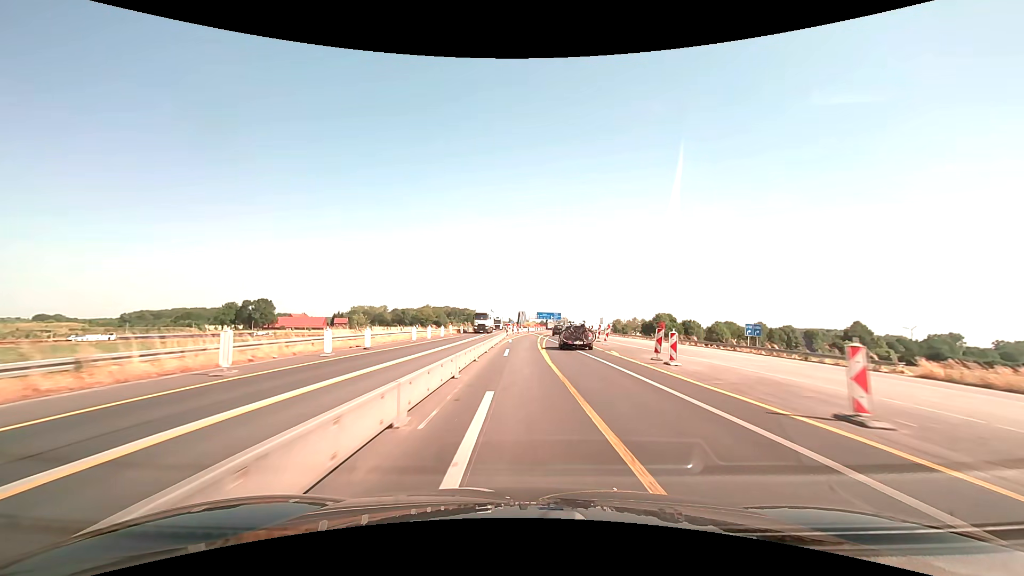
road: motorway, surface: asphalt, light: Day
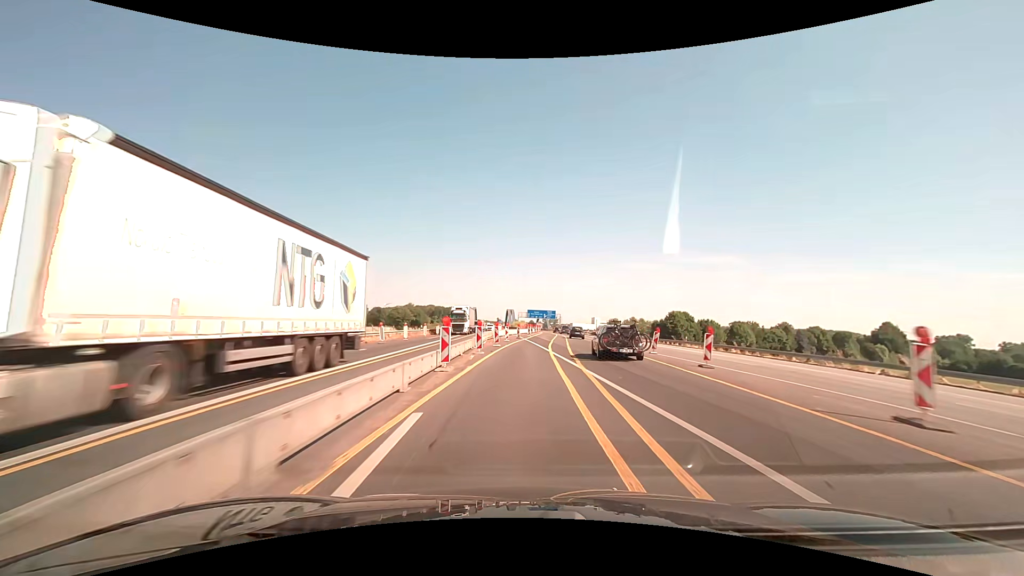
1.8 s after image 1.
(+0.3, +38.1) m; +1°
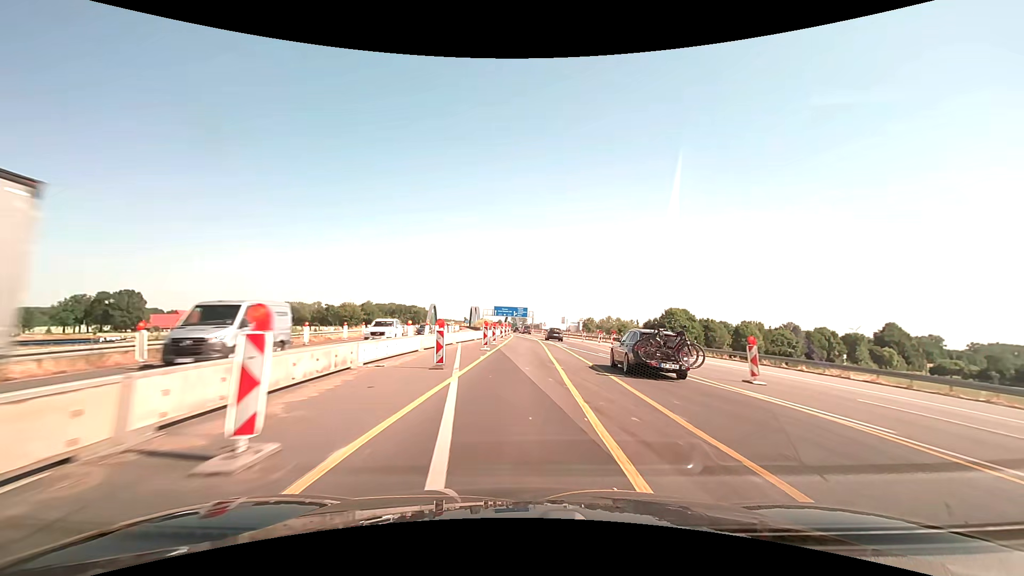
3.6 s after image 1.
(+1.0, +38.1) m; +3°
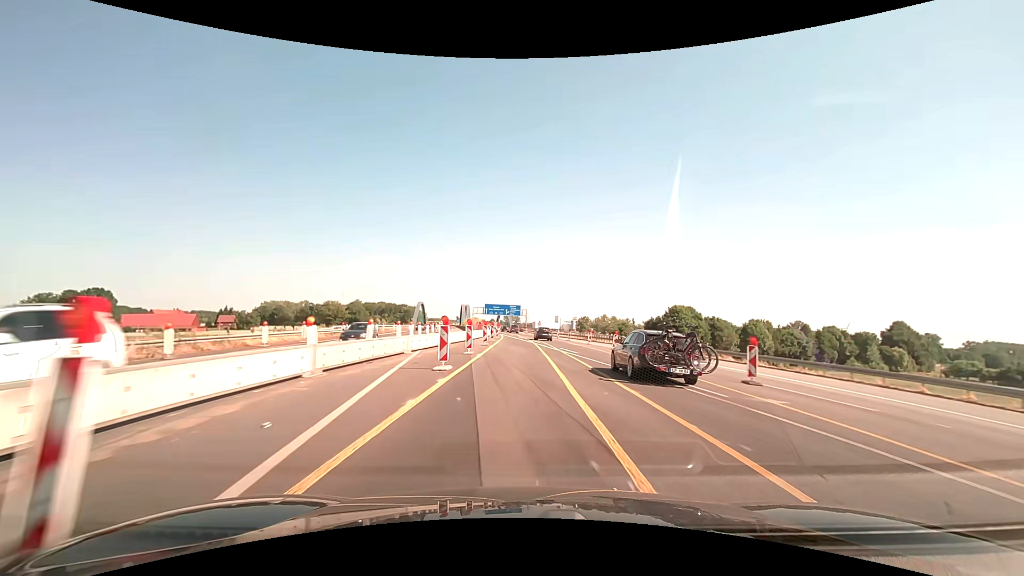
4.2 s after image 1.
(+0.1, +12.7) m; +1°
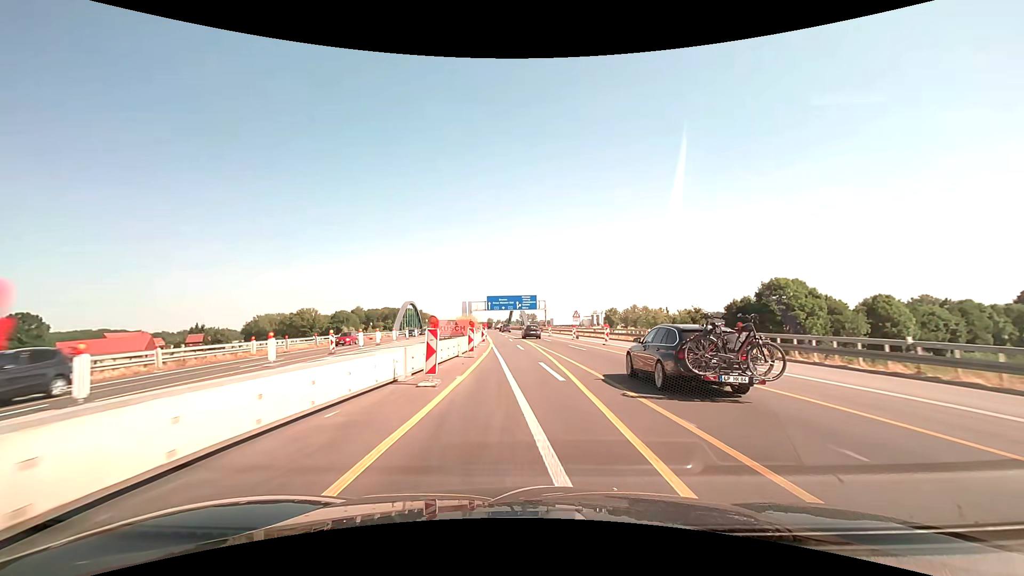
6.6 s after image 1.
(-0.2, +50.8) m; -1°
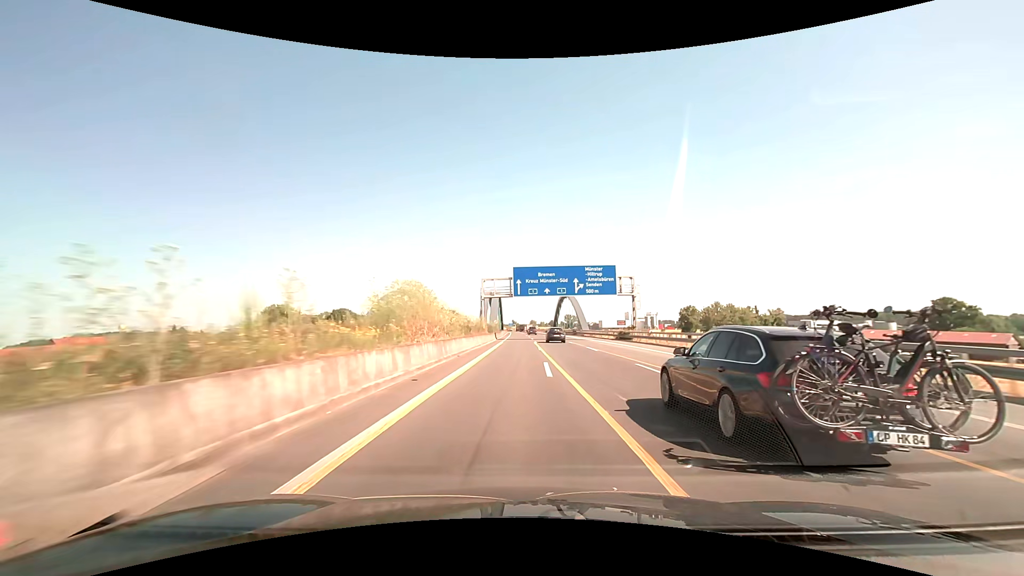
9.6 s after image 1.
(-2.7, +66.7) m; -5°
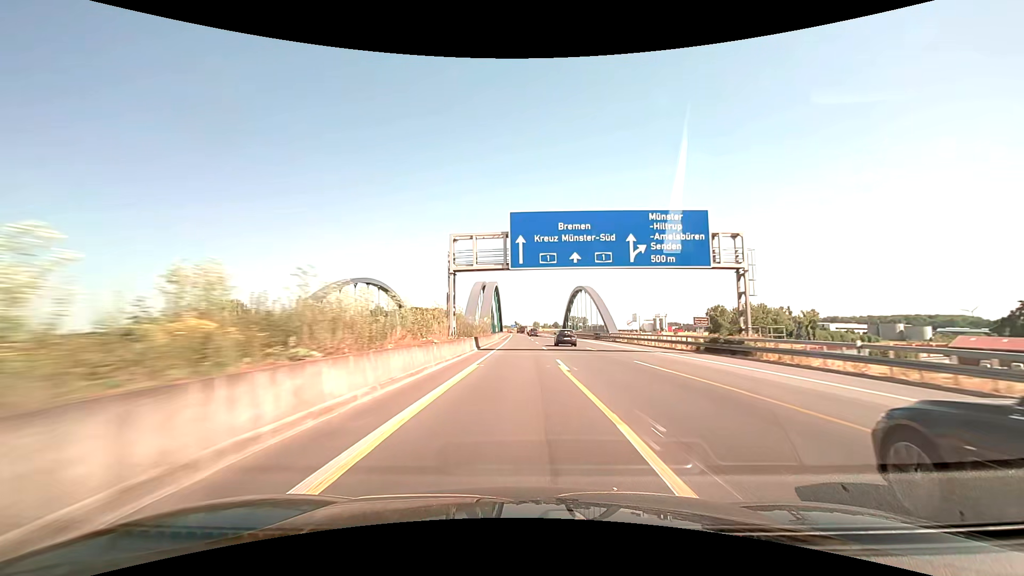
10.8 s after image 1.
(-0.3, +31.1) m; -1°
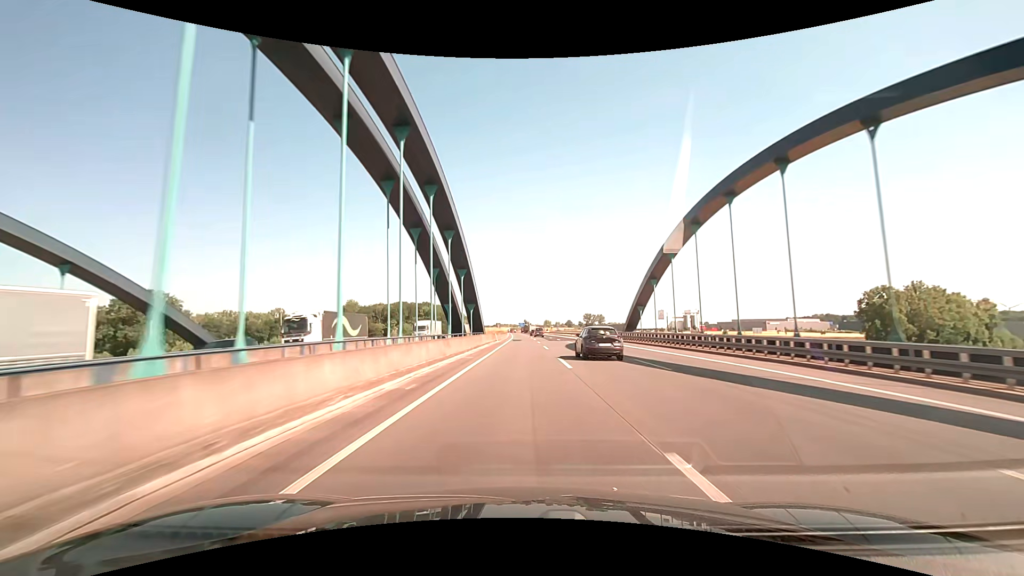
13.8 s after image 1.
(-0.4, +91.2) m; -1°
(0, +10) (0, +20) (0, +30) (0, +40) (0, +50) (0, +60) (0, +70) (-1, +80) (-1, +90) (-1, +100) m
